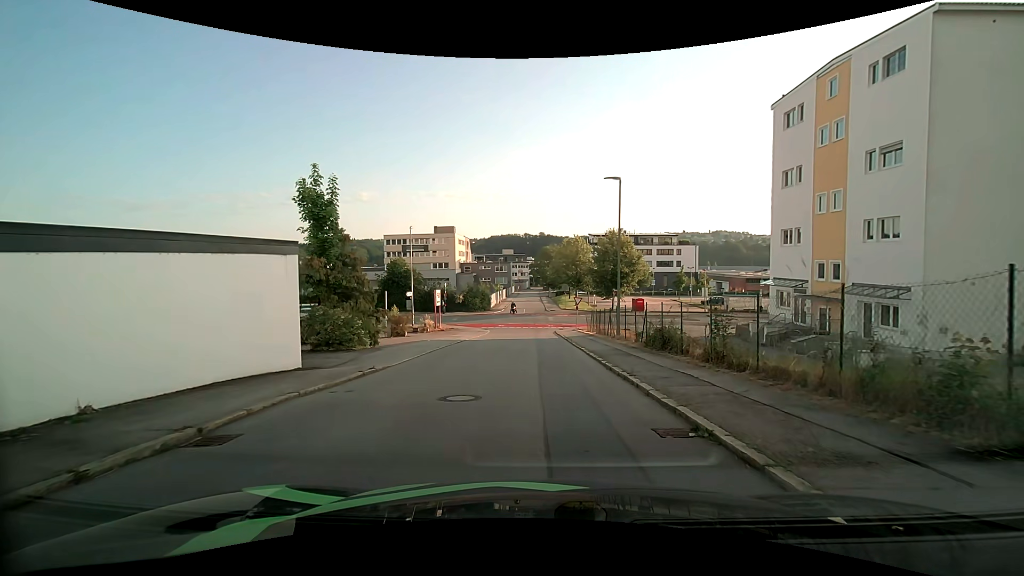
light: Day
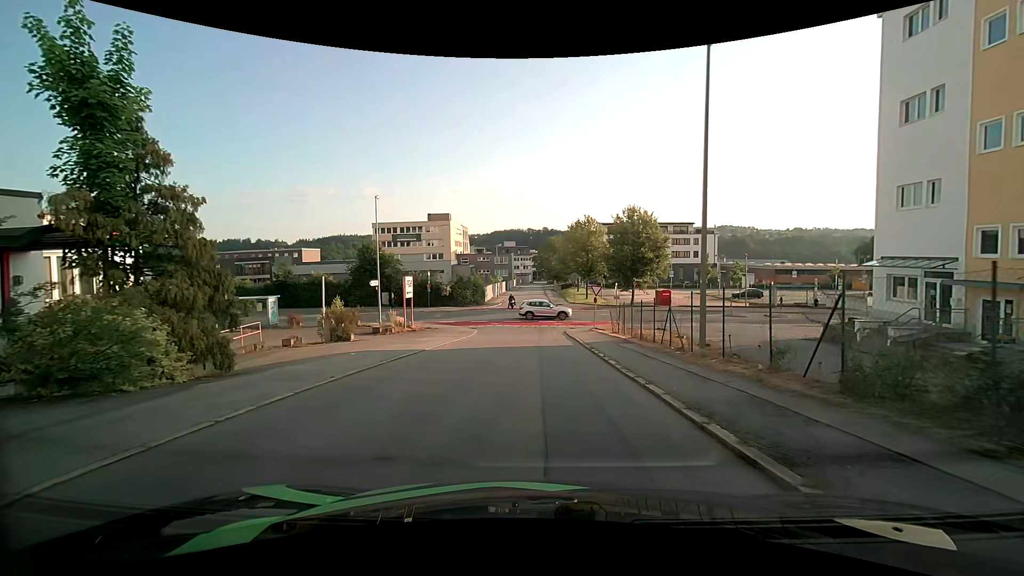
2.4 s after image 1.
(0.0, +12.0) m; 0°
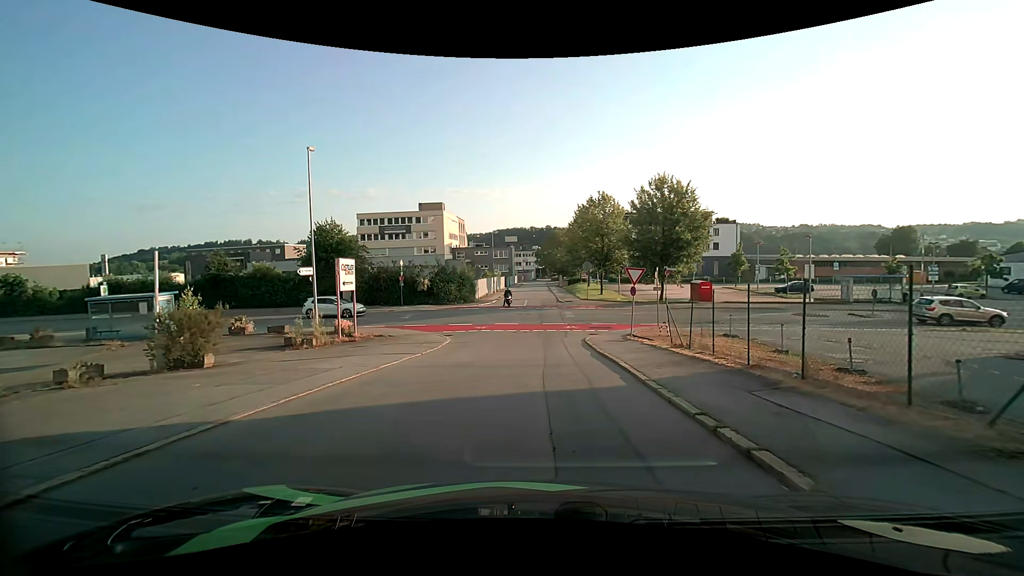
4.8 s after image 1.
(-0.1, +12.0) m; 0°
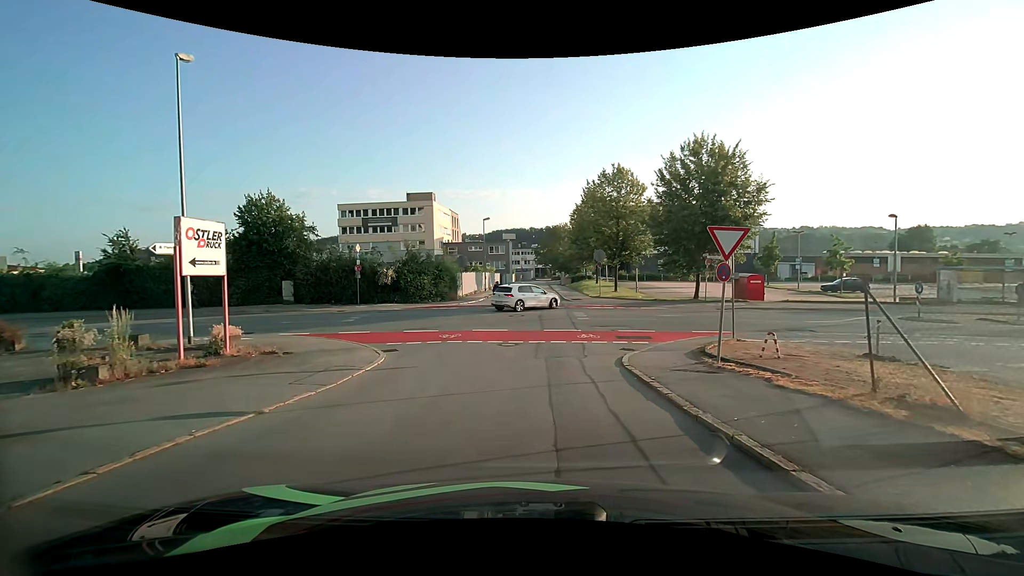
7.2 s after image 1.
(-0.1, +10.0) m; -1°
